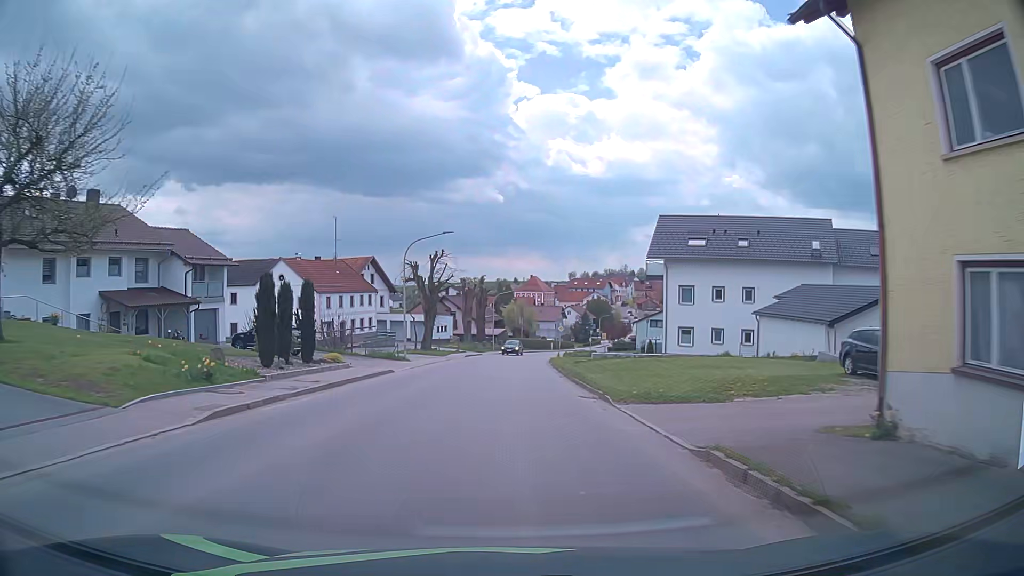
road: tertiary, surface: asphalt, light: Day
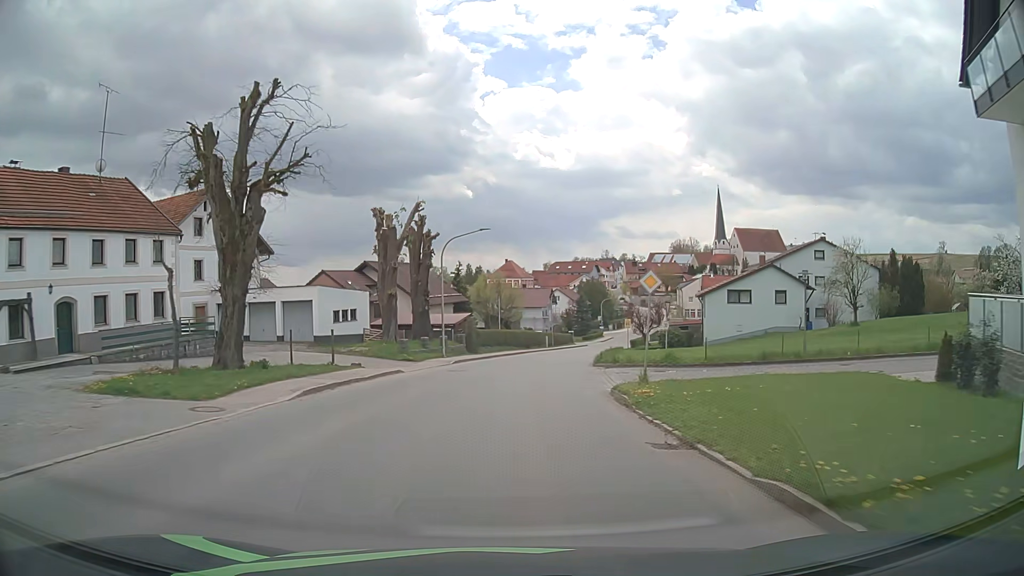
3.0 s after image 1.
(+0.6, +41.7) m; +2°
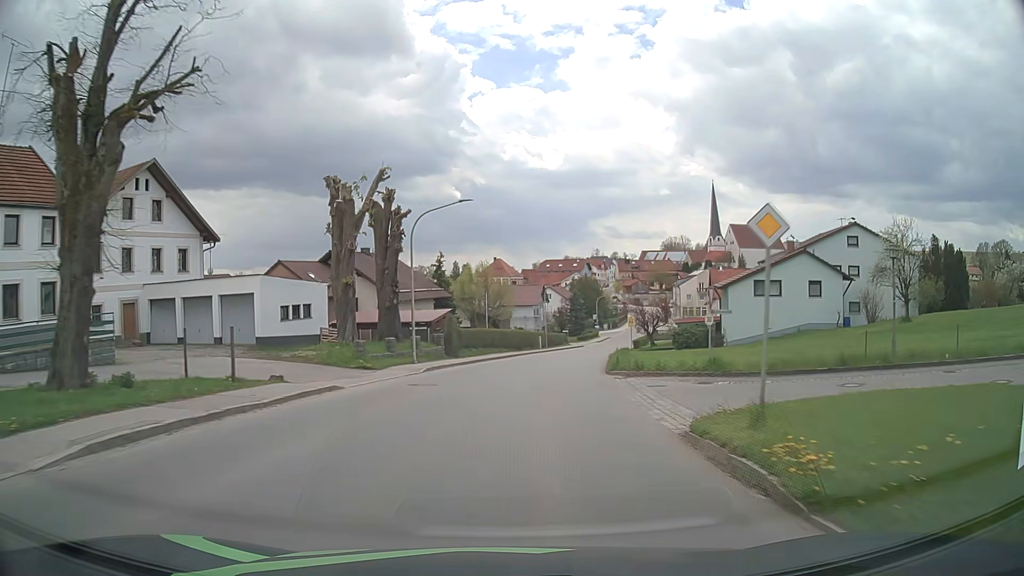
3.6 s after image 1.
(+0.1, +8.2) m; +1°
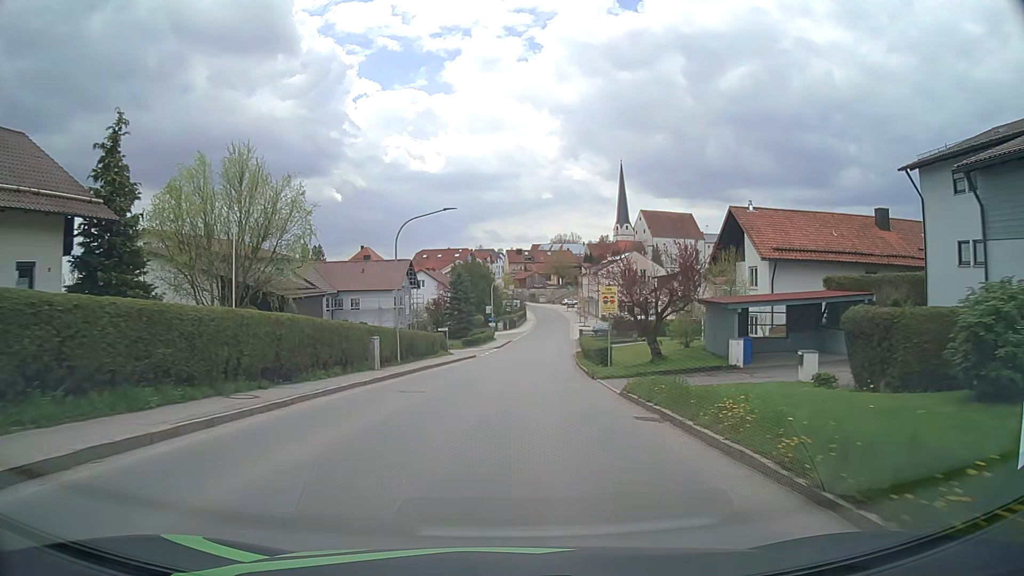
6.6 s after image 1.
(+3.4, +40.2) m; +10°
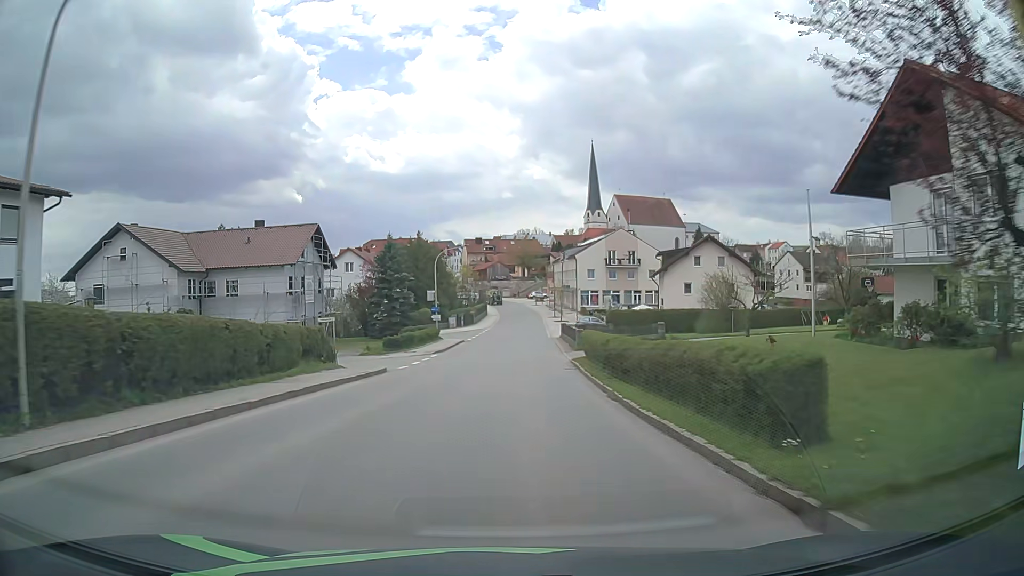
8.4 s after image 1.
(+0.8, +24.0) m; +3°
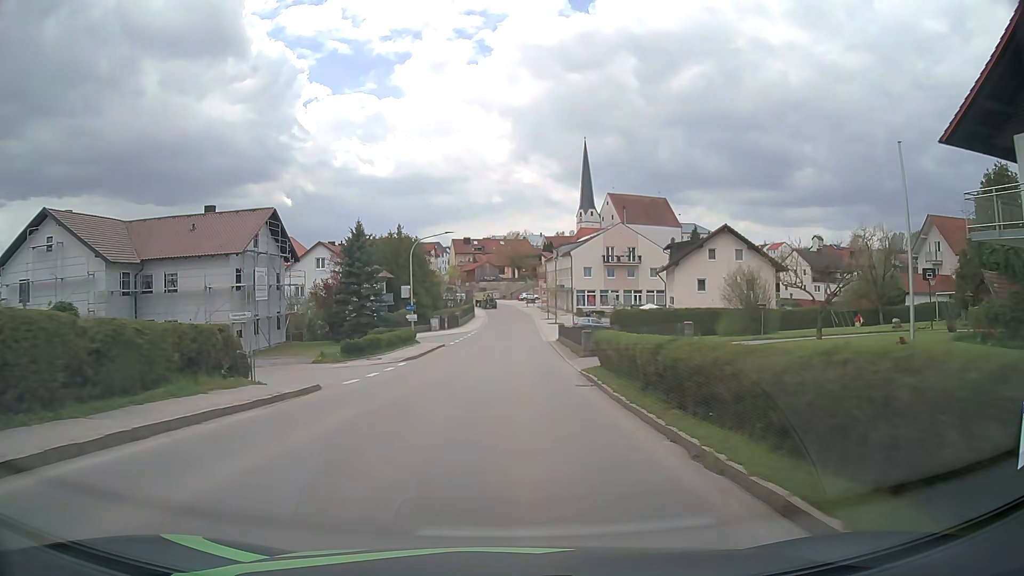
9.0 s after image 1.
(0.0, +8.1) m; +1°
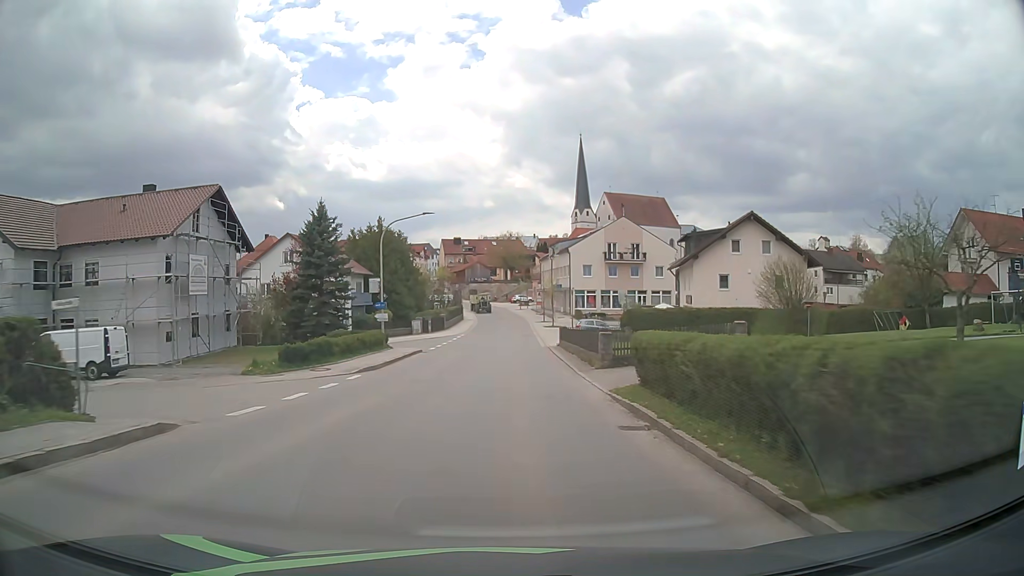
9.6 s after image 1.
(+0.1, +8.1) m; +1°
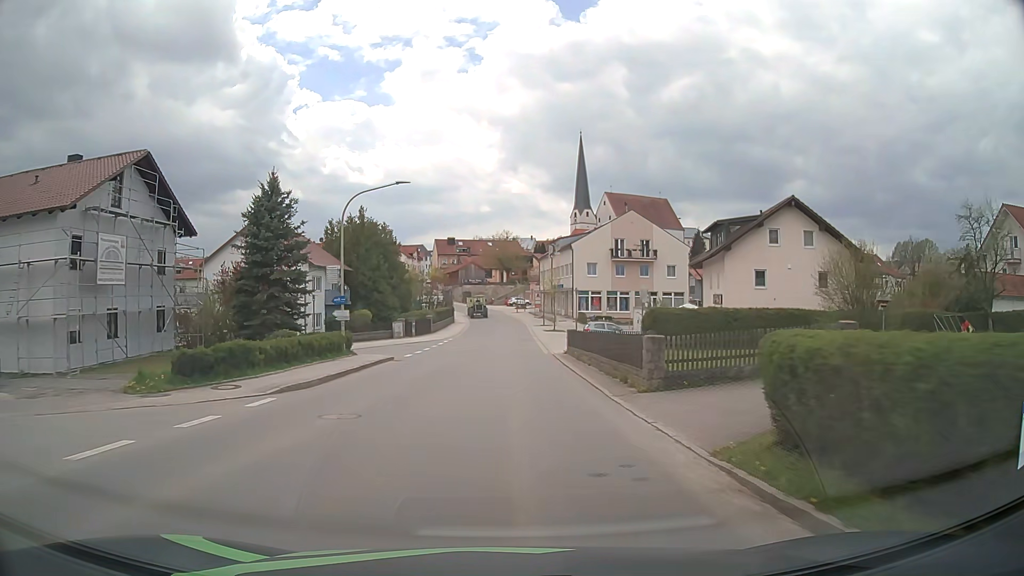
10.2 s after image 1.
(0.0, +8.1) m; 0°
